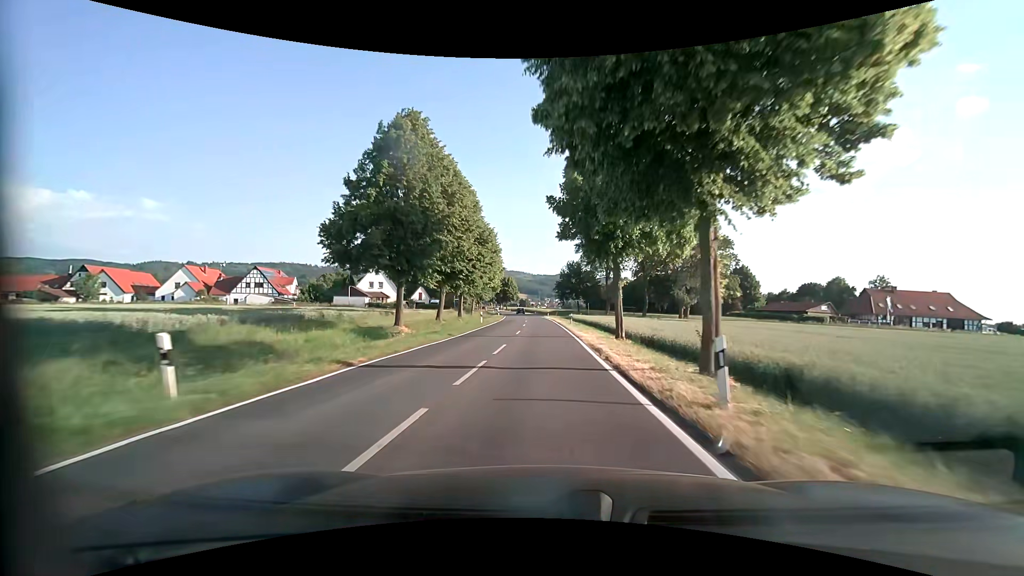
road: tertiary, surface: asphalt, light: Day
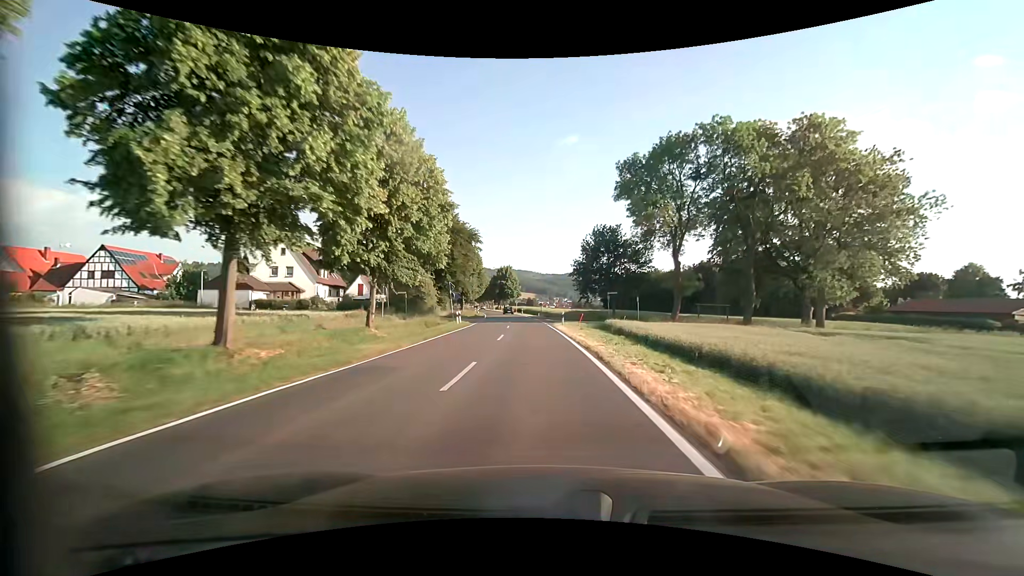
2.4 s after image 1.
(+0.1, +43.0) m; -1°
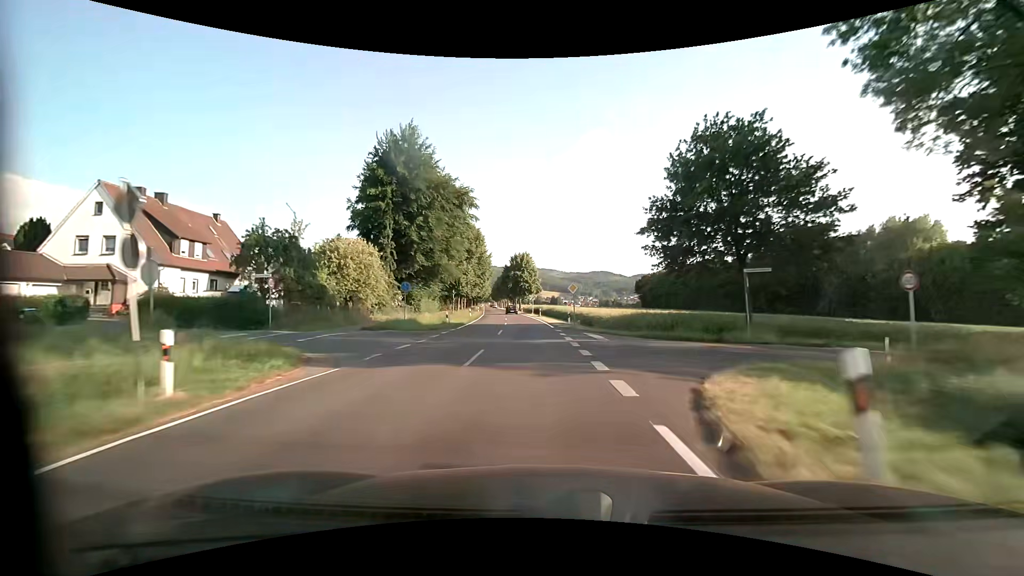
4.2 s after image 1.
(-0.7, +33.0) m; -3°
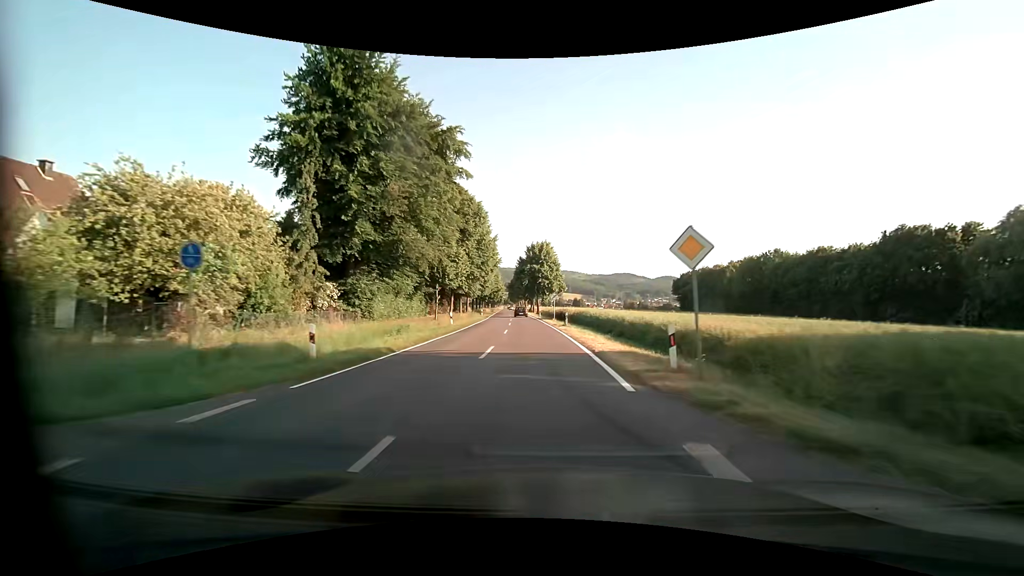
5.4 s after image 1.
(-0.5, +22.0) m; -3°
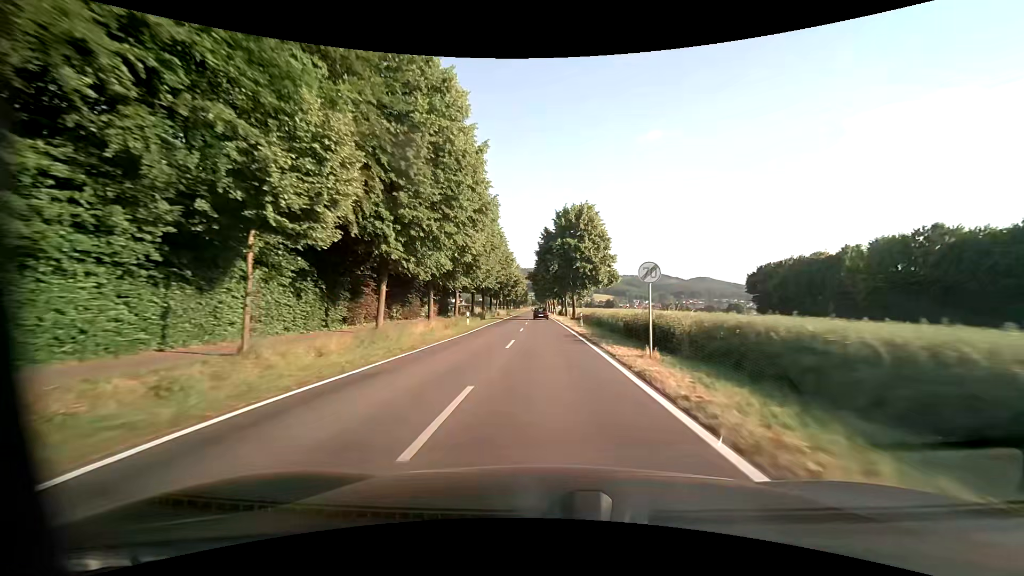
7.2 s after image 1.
(-1.1, +32.9) m; -4°
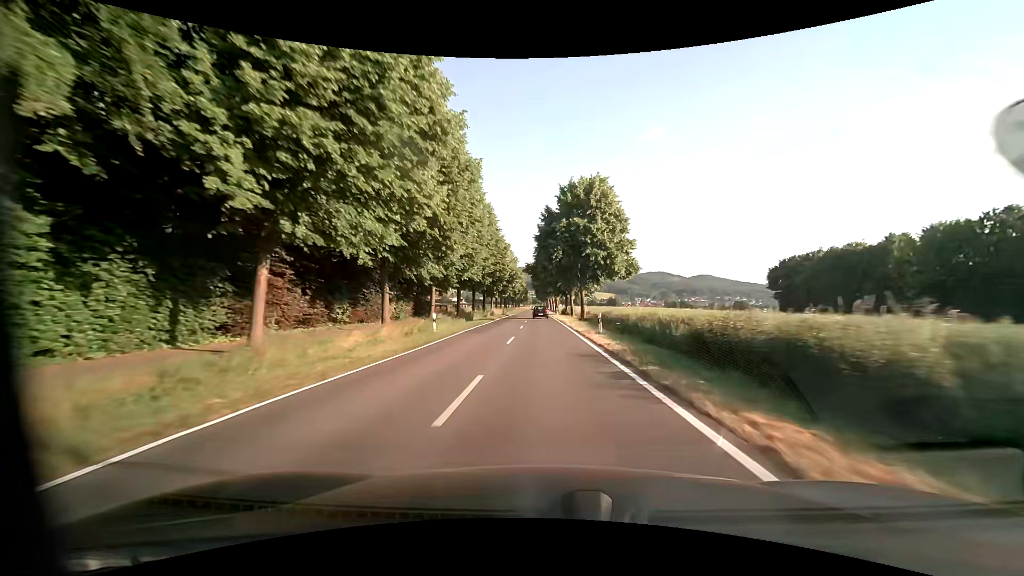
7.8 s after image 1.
(0.0, +10.9) m; 0°
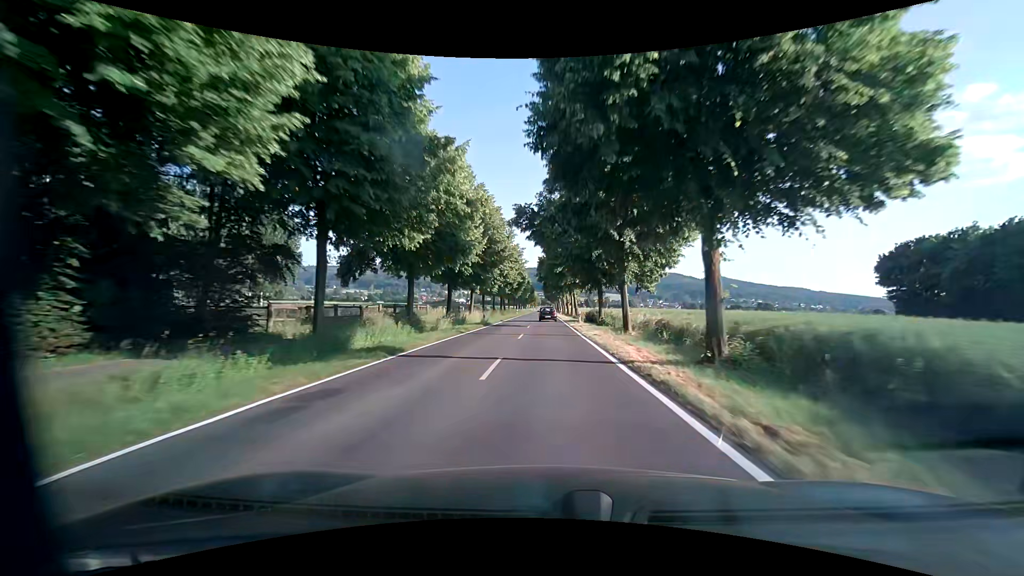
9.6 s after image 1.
(-0.2, +32.5) m; -1°
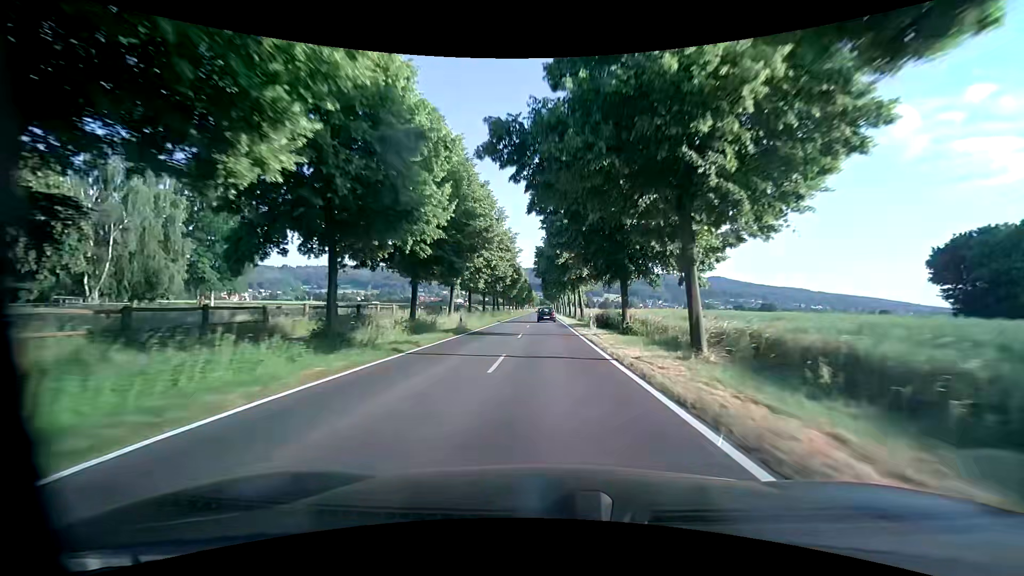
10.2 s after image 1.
(0.0, +10.9) m; 0°
(0, +10) (0, +20) (0, +30) (0, +40) (0, +50) (0, +60) (0, +70) (0, +80) (0, +90) (0, +100) m
